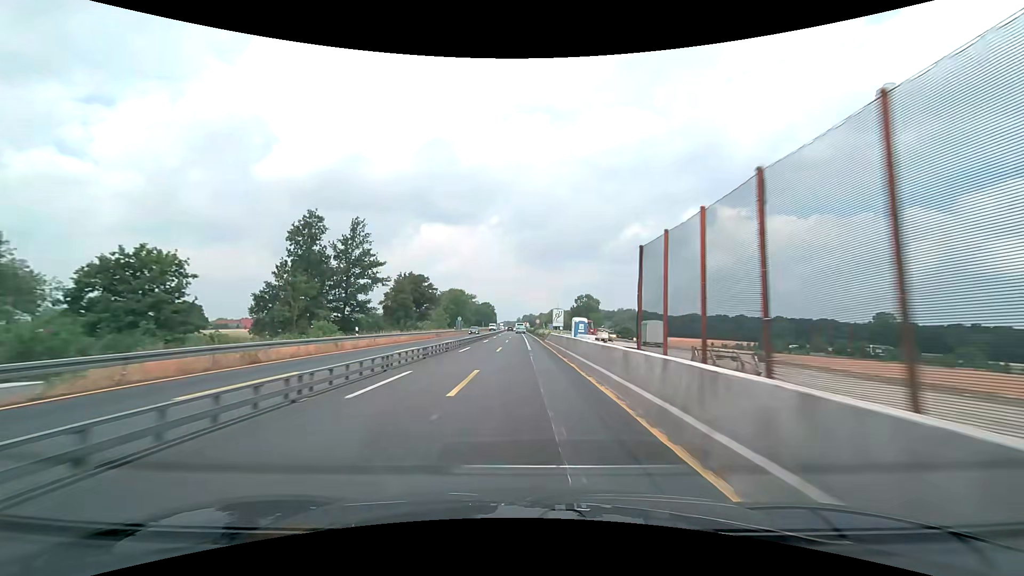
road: motorway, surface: asphalt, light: Day
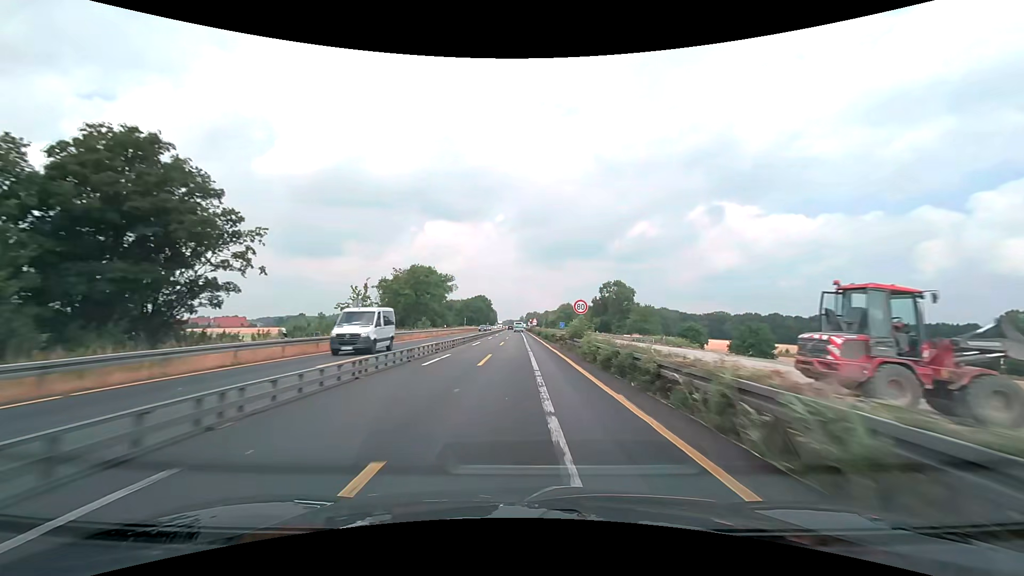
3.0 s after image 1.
(-0.1, +62.6) m; 0°
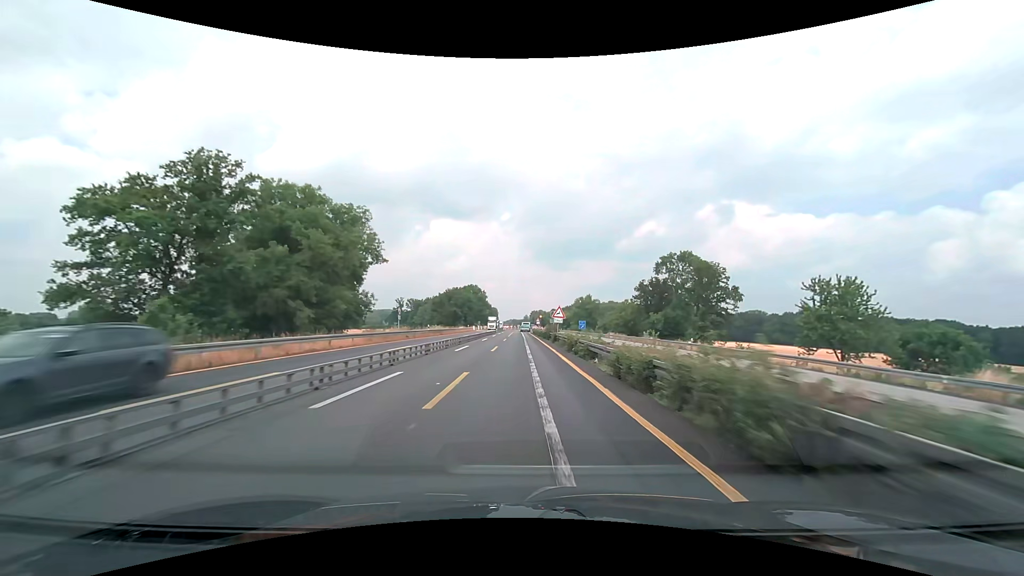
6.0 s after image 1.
(-0.3, +62.6) m; 0°
(0, +10) (0, +20) (0, +30) (0, +40) (0, +50) (0, +60) (-1, +70) (-1, +80) (-1, +90) (-1, +100) m
